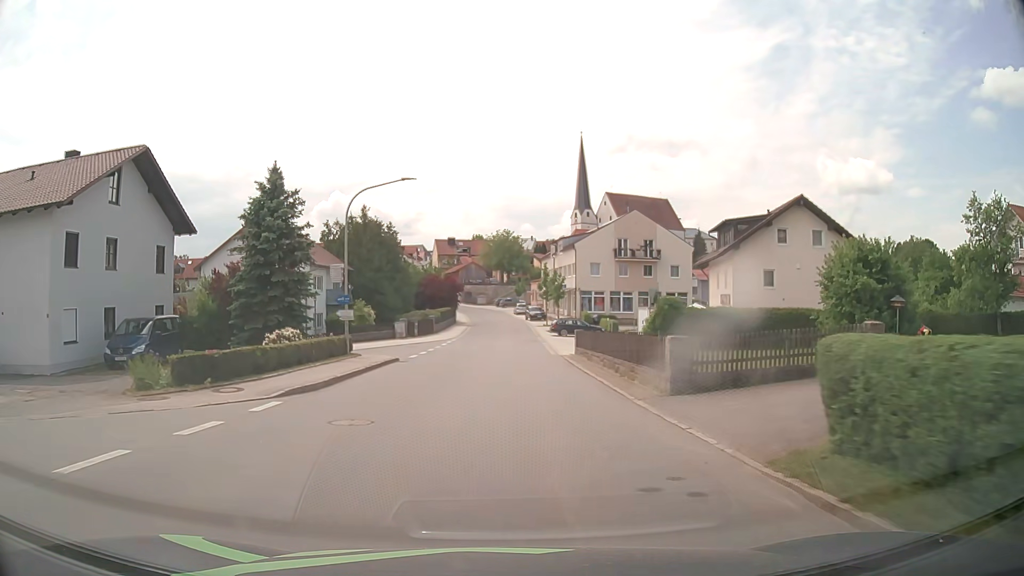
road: tertiary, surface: asphalt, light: Day
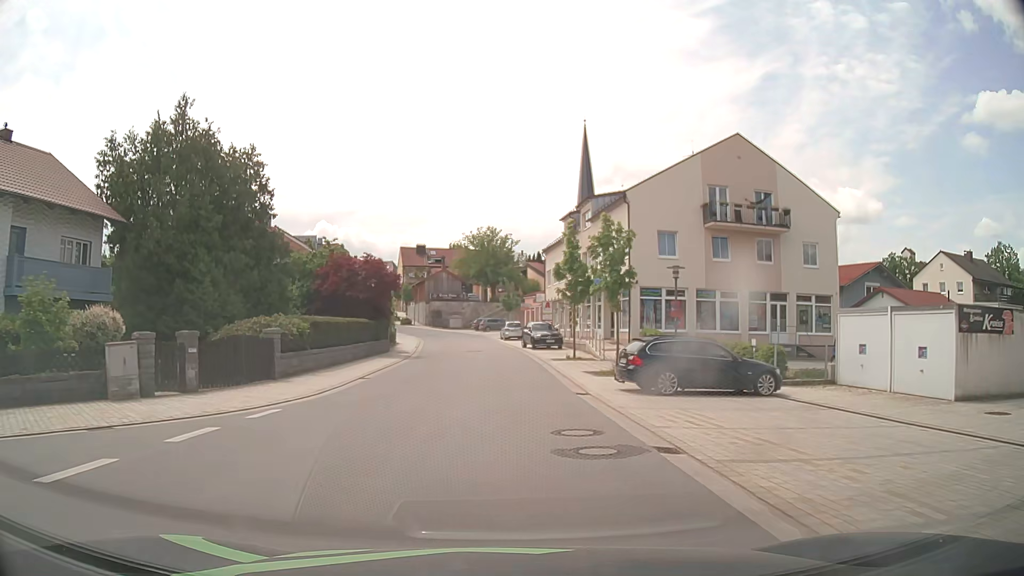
(+0.4, +37.7) m; +1°
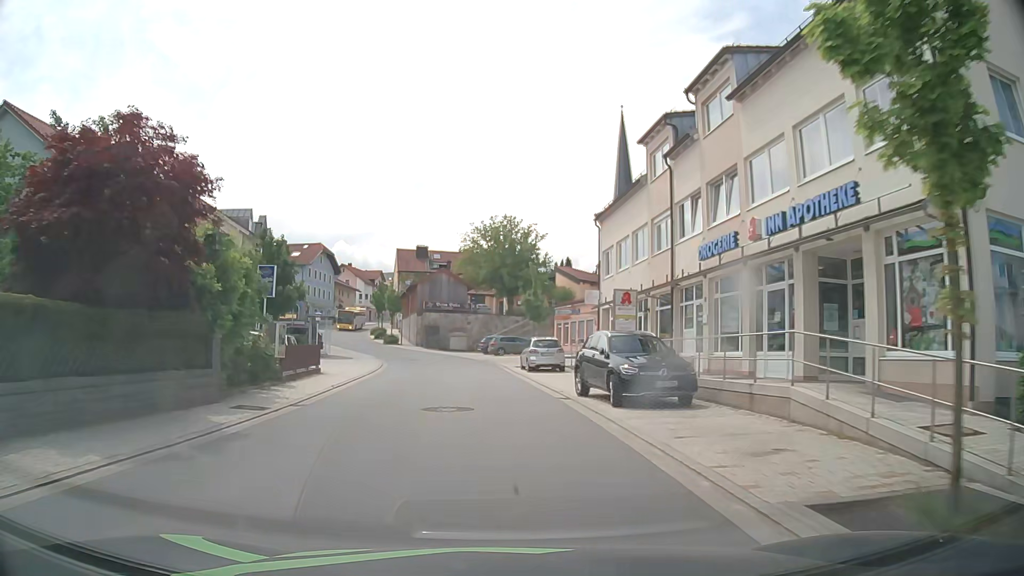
(0.0, +26.2) m; -2°
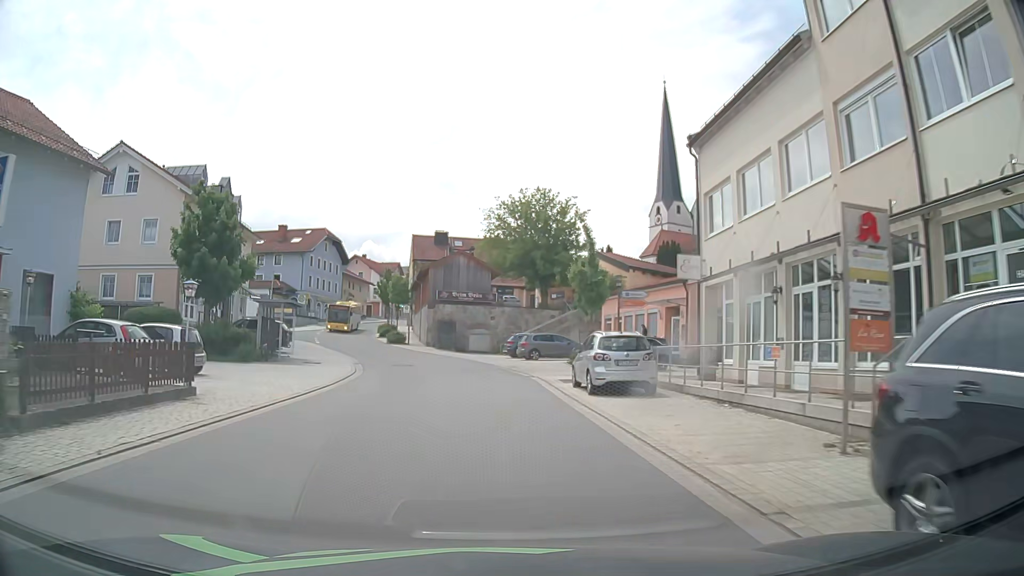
(-0.2, +14.1) m; -2°
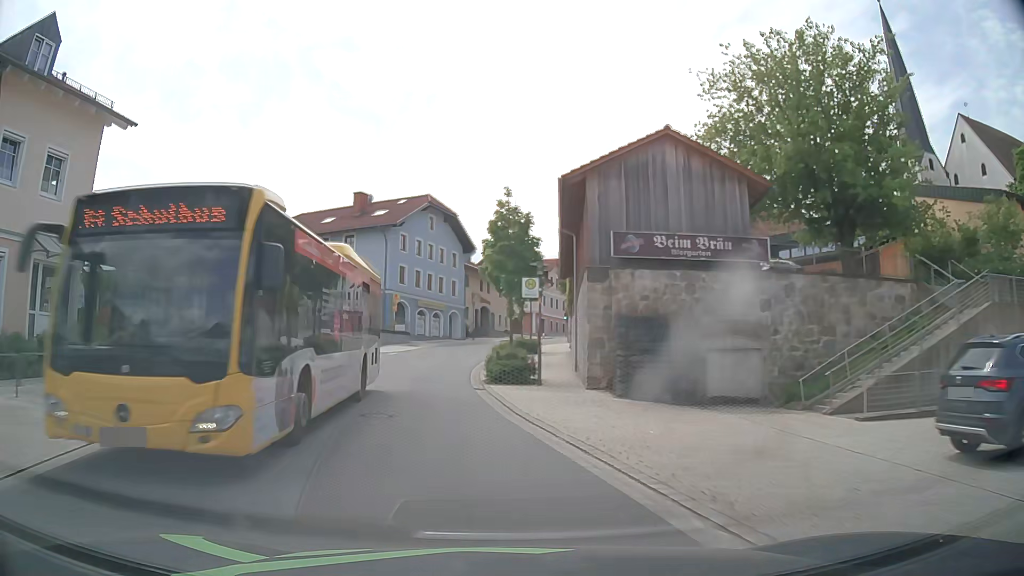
(-3.1, +36.0) m; -14°
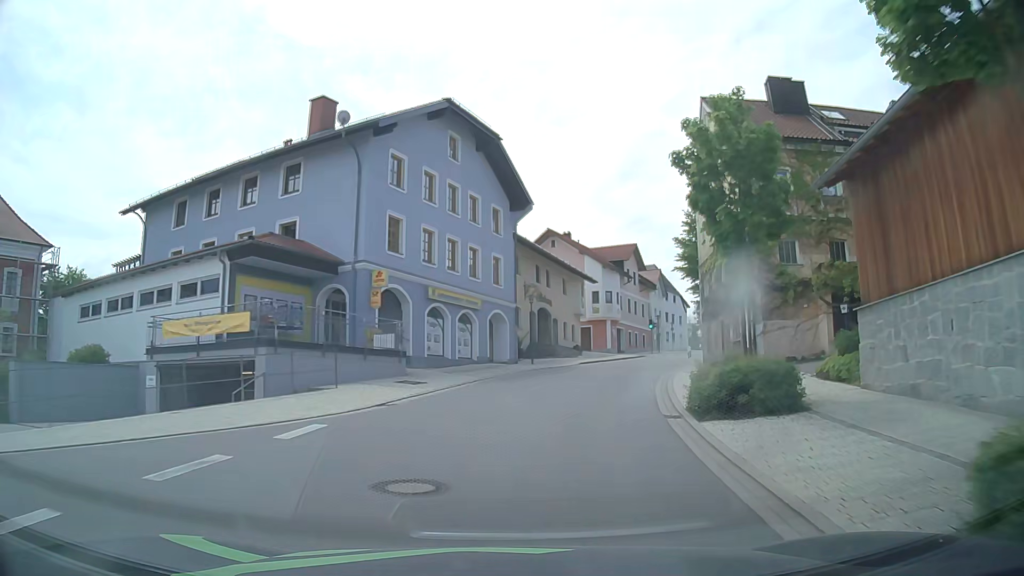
(-3.1, +29.0) m; -3°
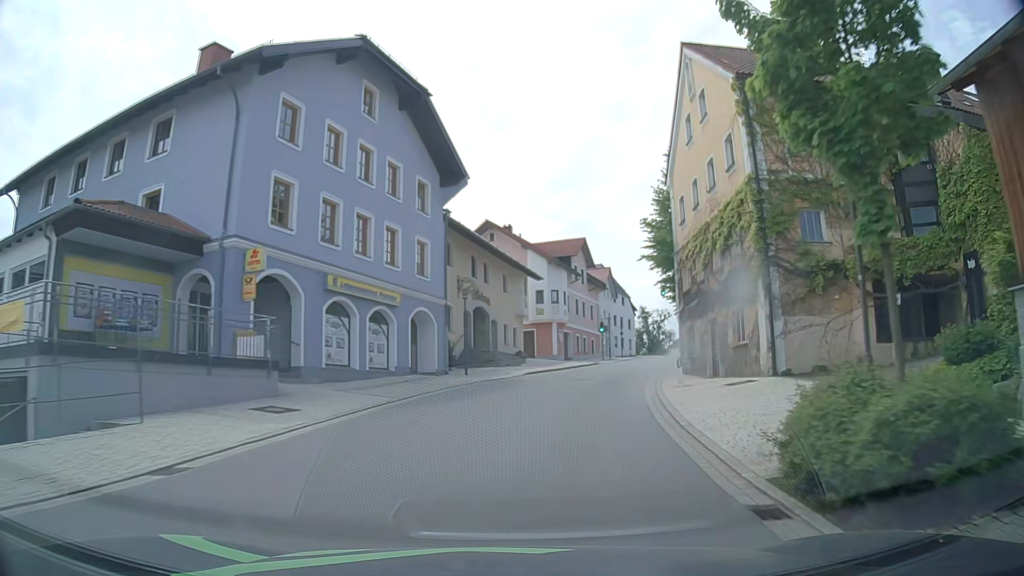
(+0.3, +7.3) m; +5°
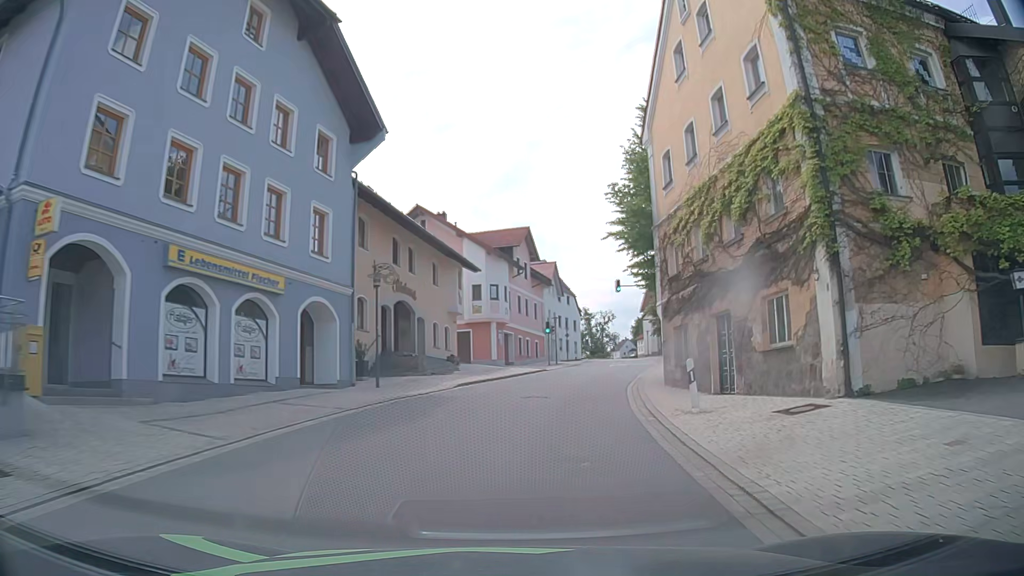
(+0.3, +7.3) m; +6°
(+1, +10) (+2, +20) (+4, +30) (+6, +39) (+8, +49) (+11, +59) (+12, +69) (+13, +79) (+15, +89) (+16, +99) m
